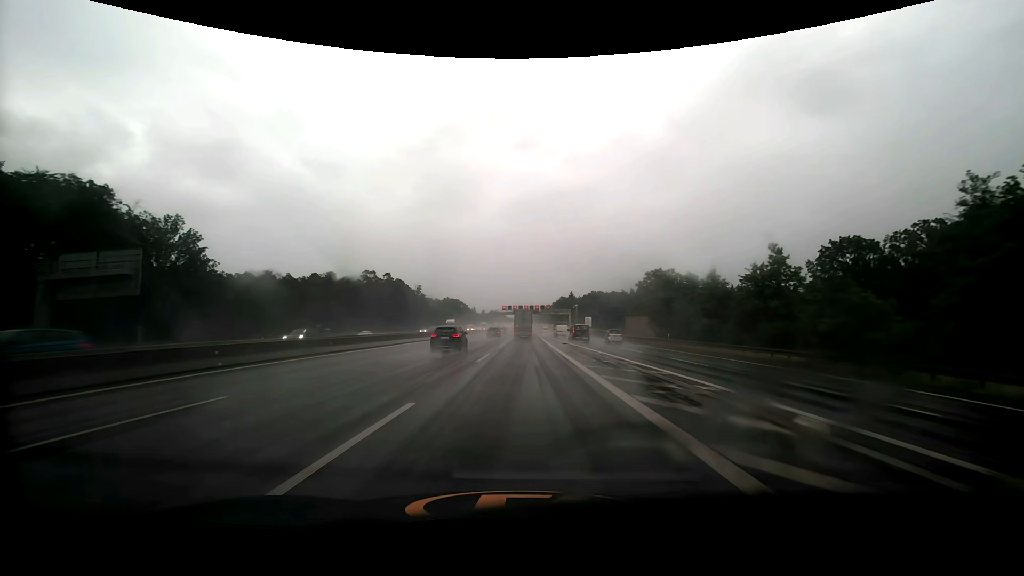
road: motorway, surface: asphalt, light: Day
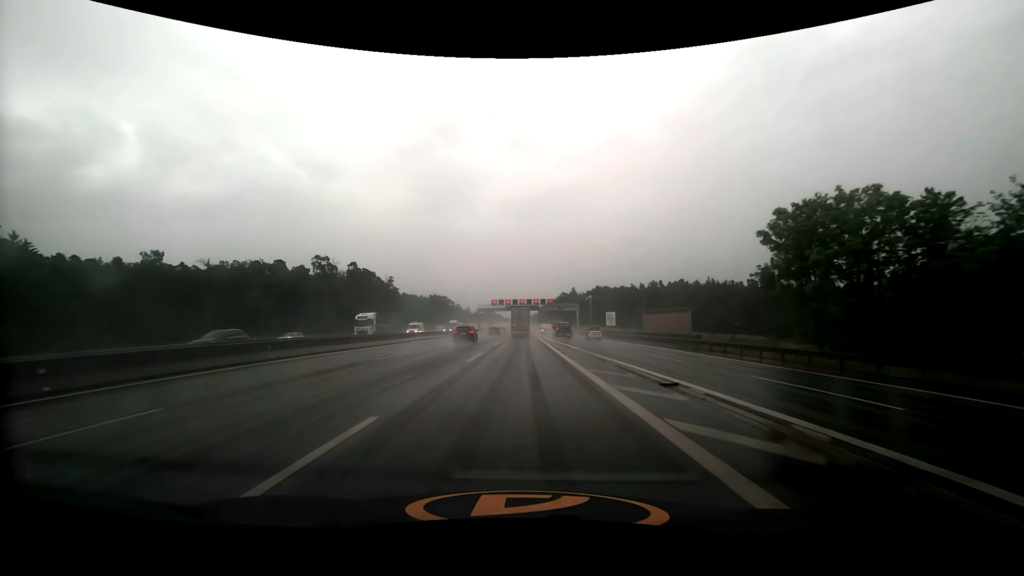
(+0.2, +37.7) m; +1°
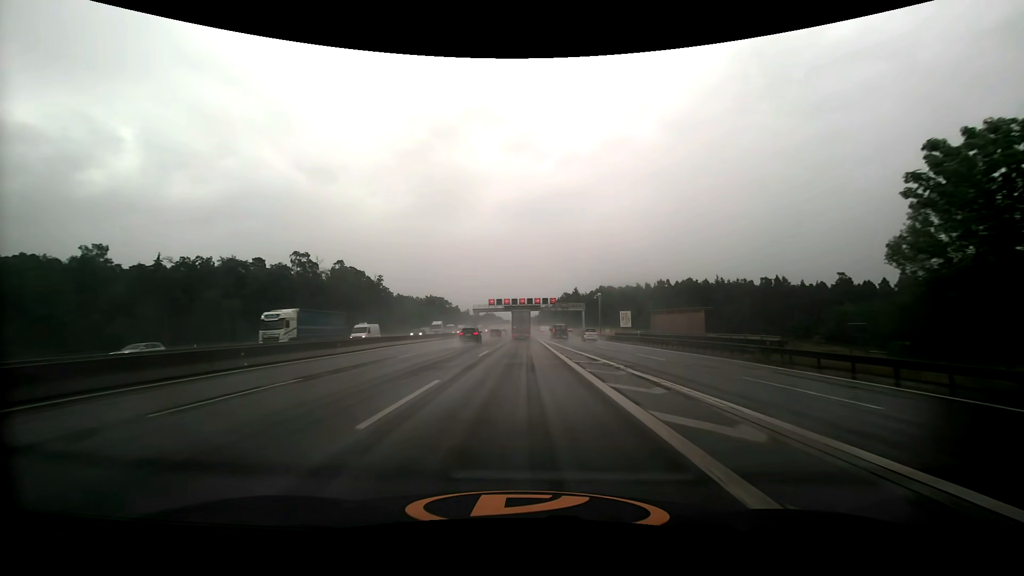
(0.0, +12.6) m; 0°
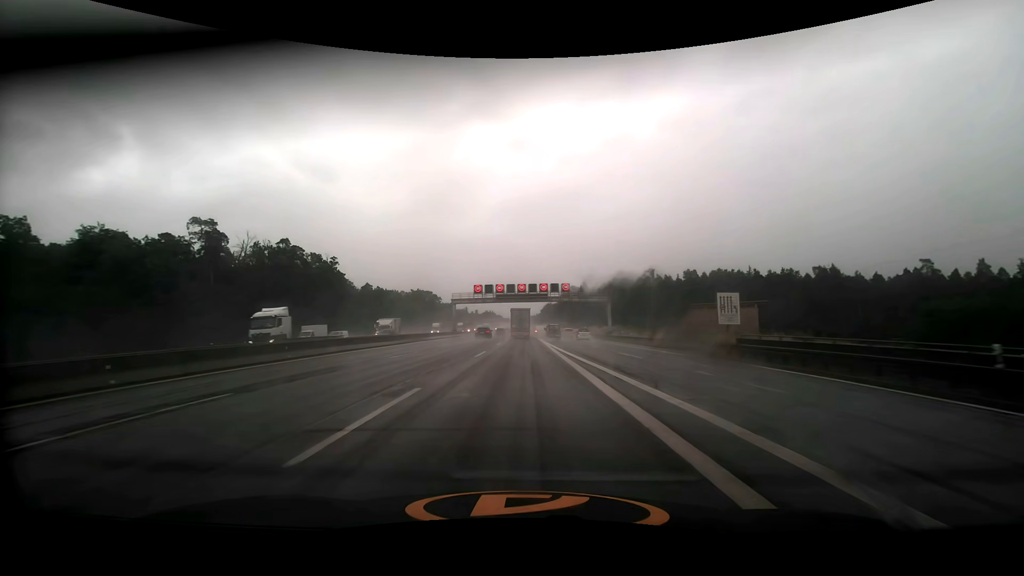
(0.0, +37.7) m; 0°
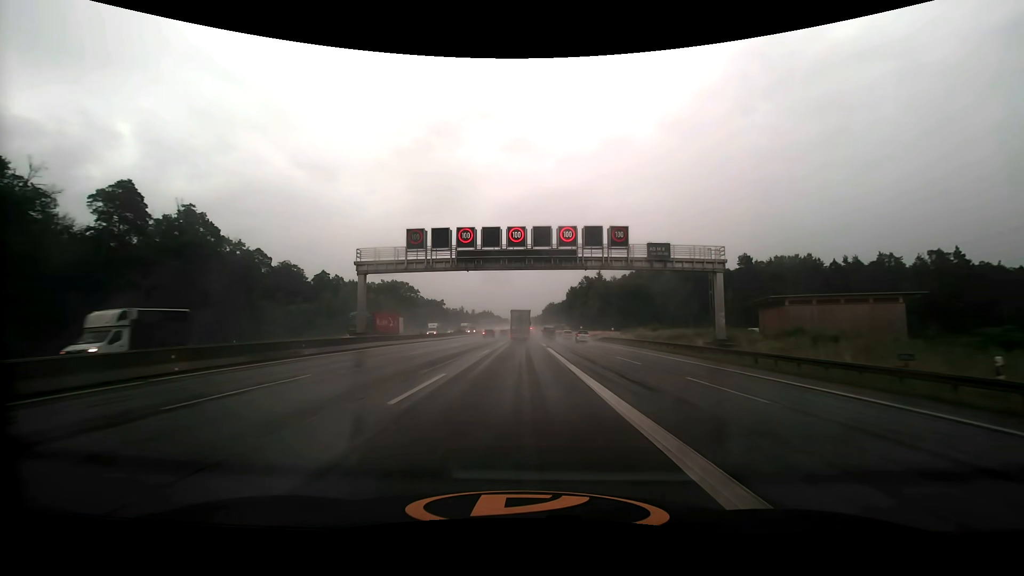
(0.0, +49.8) m; 0°
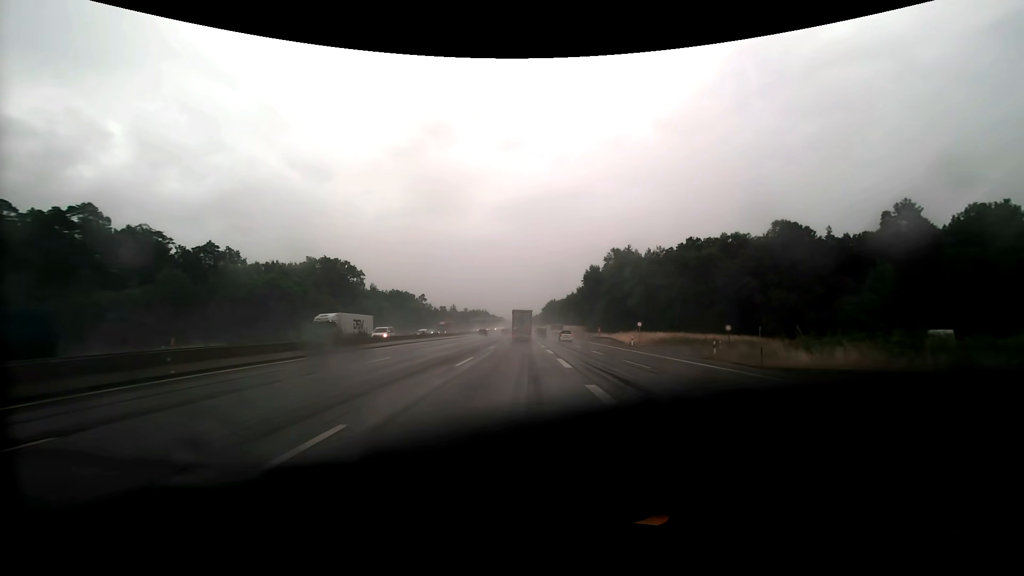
(-0.1, +62.7) m; 0°
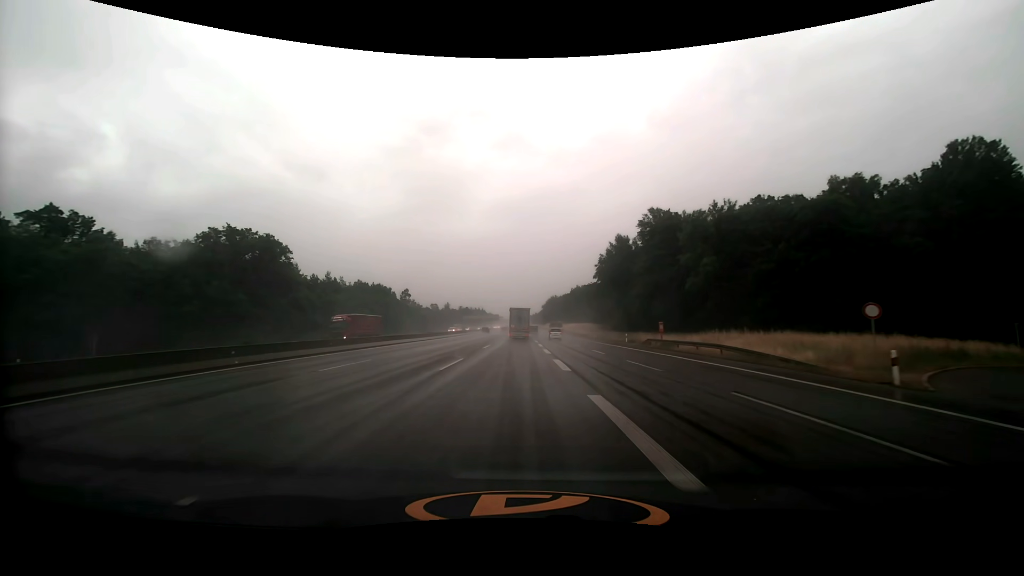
(0.0, +38.3) m; 0°
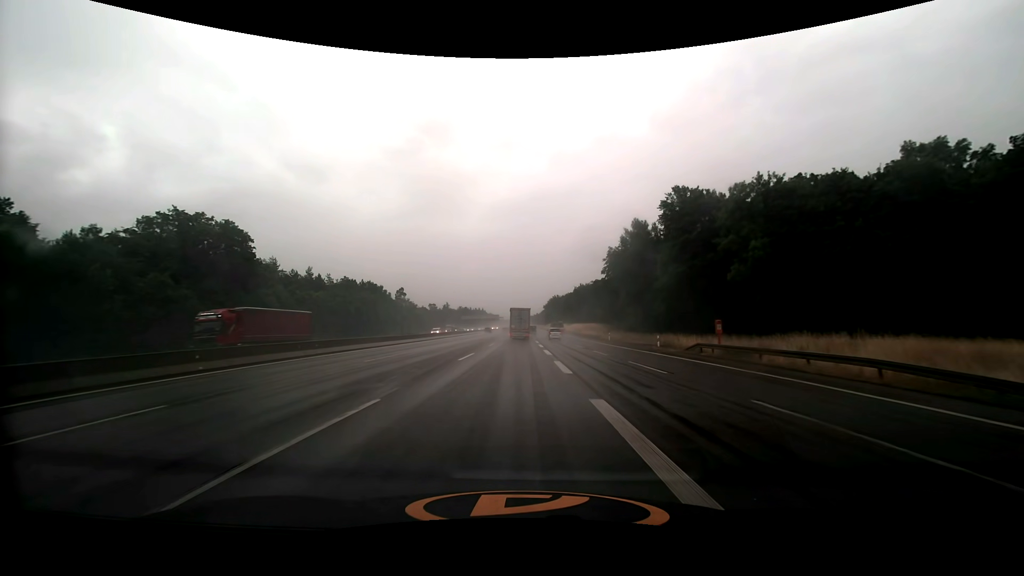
(0.0, +12.9) m; 0°
